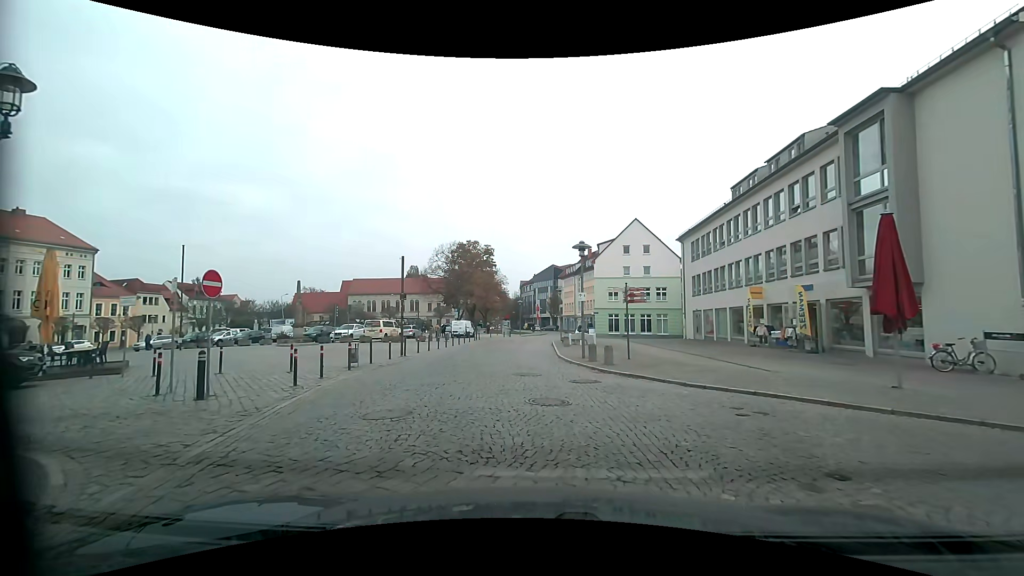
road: residential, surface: sett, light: Day
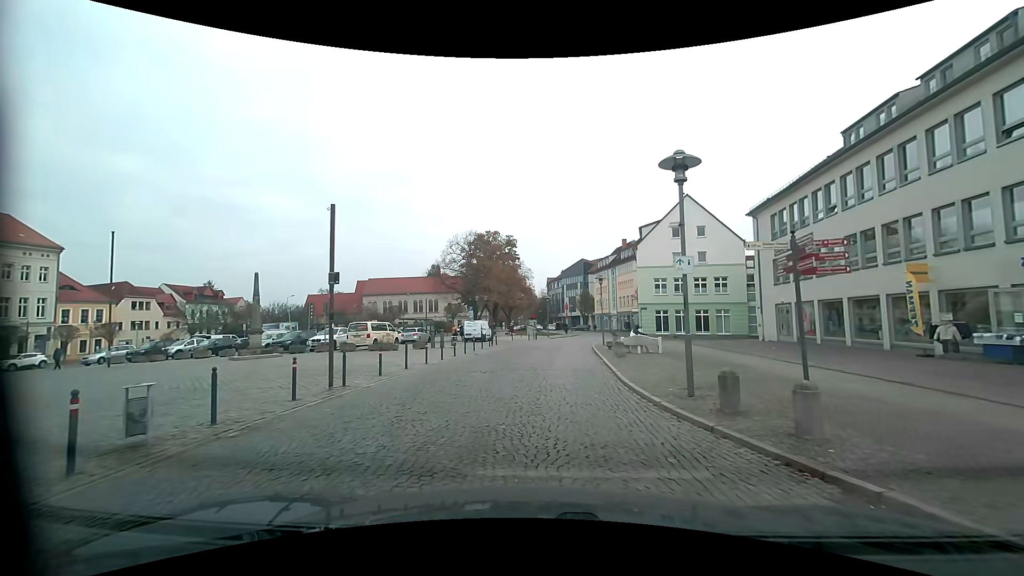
(-0.7, +11.0) m; -4°
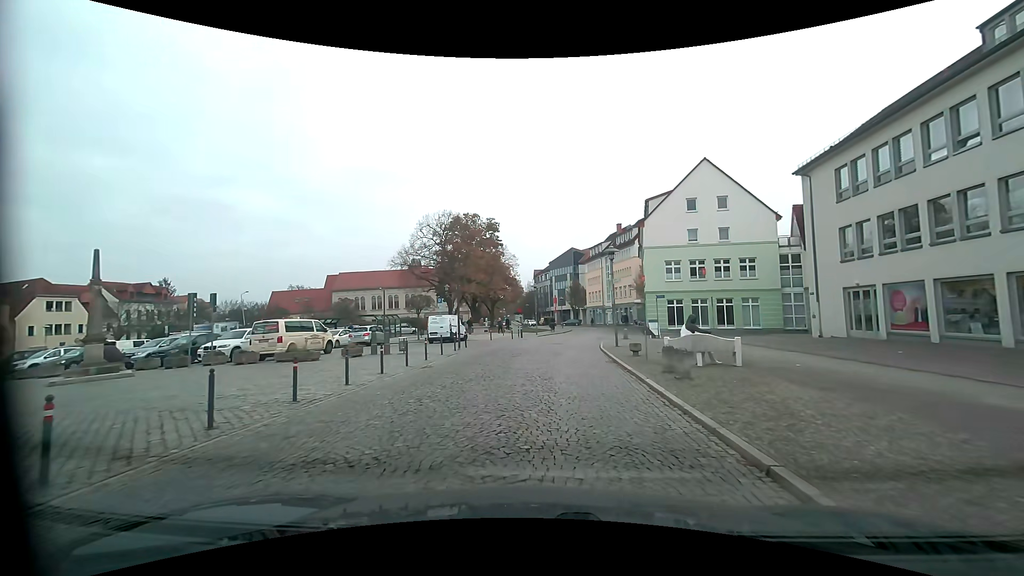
(0.0, +10.6) m; +2°
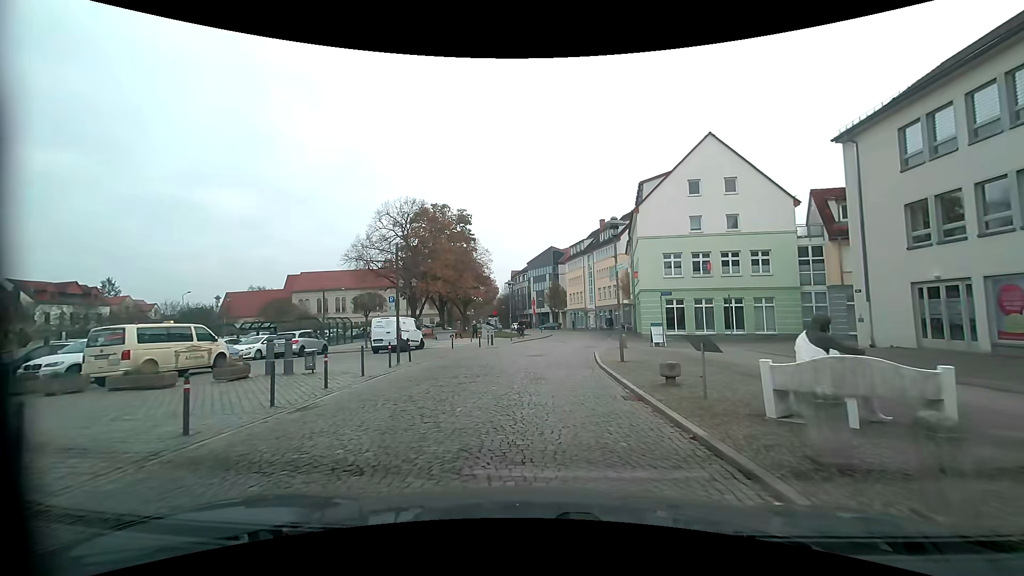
(+0.1, +7.4) m; +2°
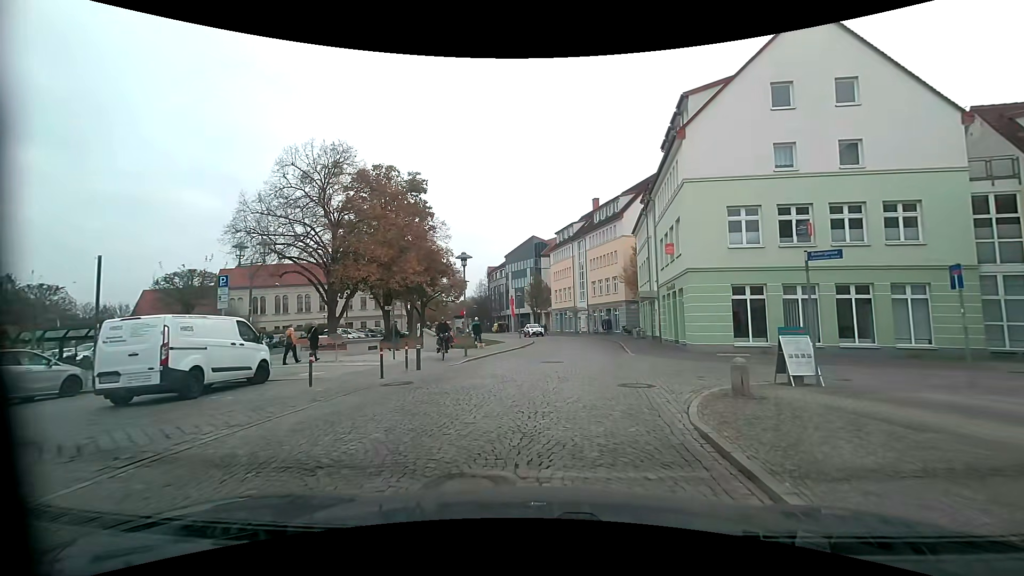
(+0.3, +16.1) m; +2°
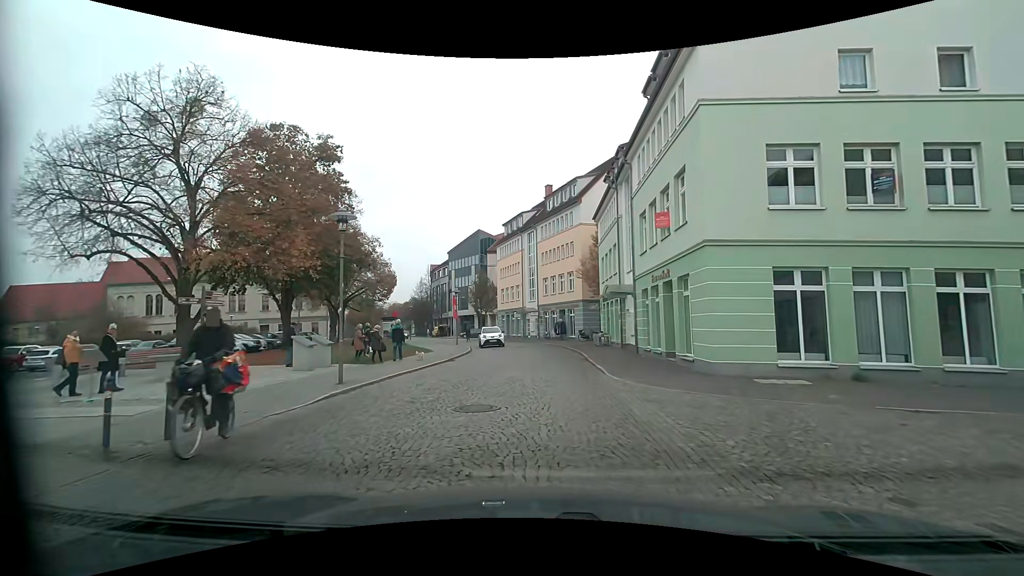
(+0.5, +8.9) m; +6°
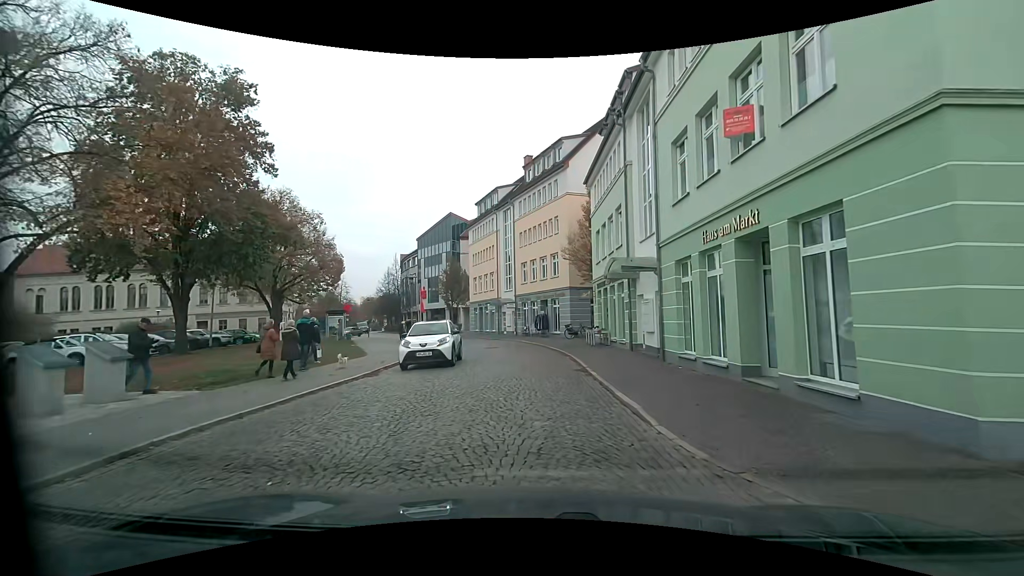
(+0.1, +8.8) m; +2°
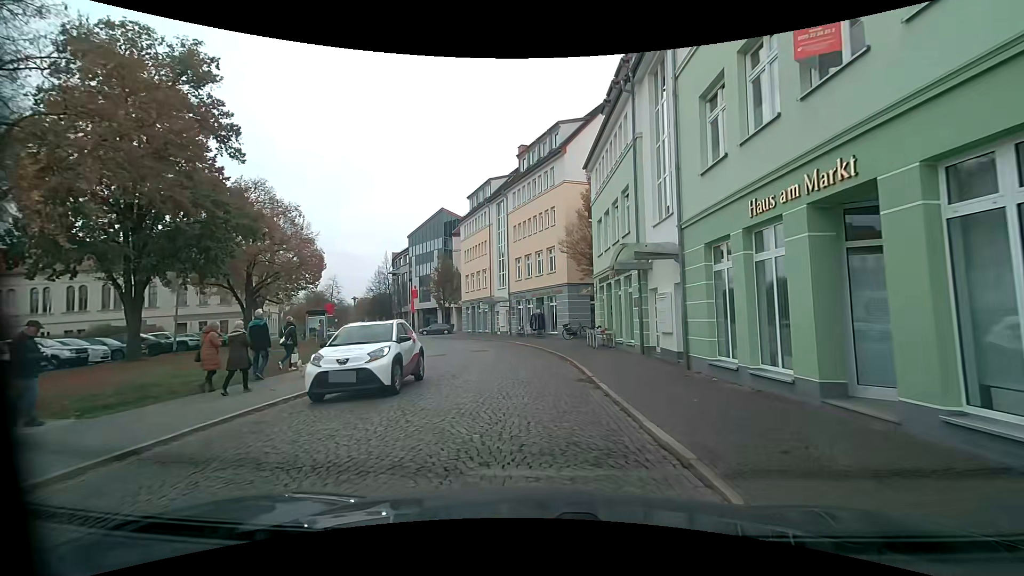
(0.0, +3.0) m; -1°
